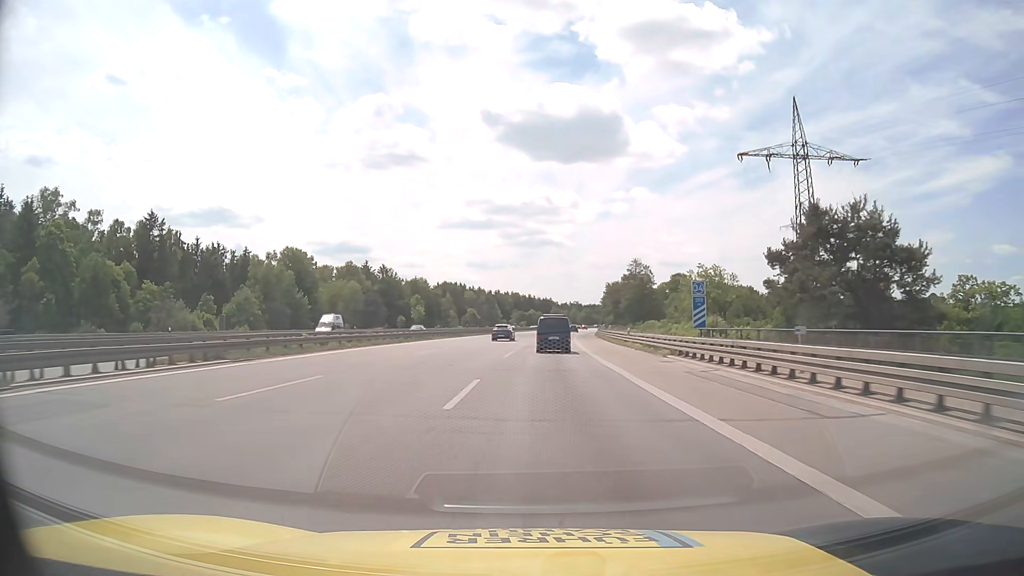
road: motorway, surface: asphalt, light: Day
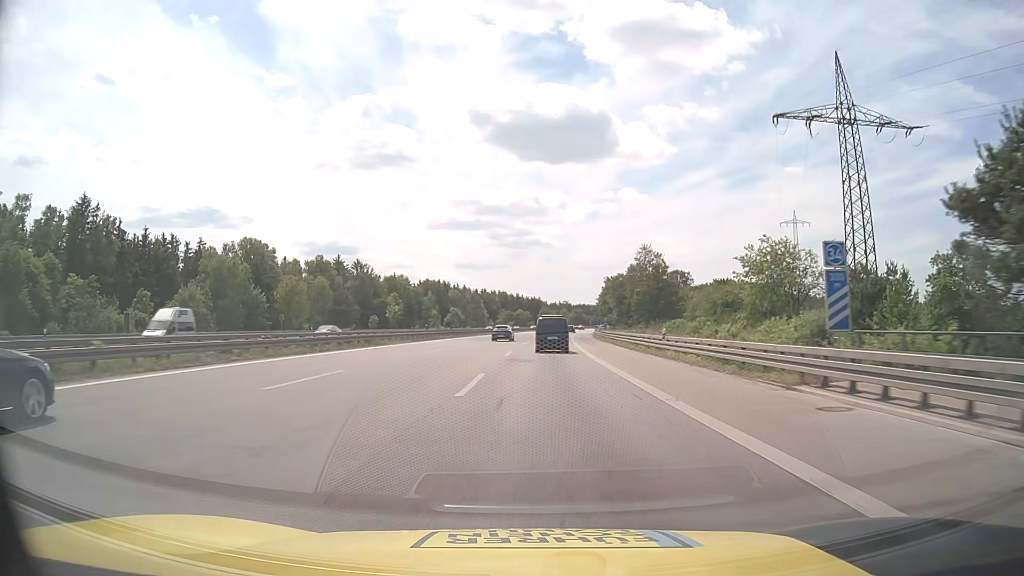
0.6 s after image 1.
(+0.1, +15.8) m; +1°
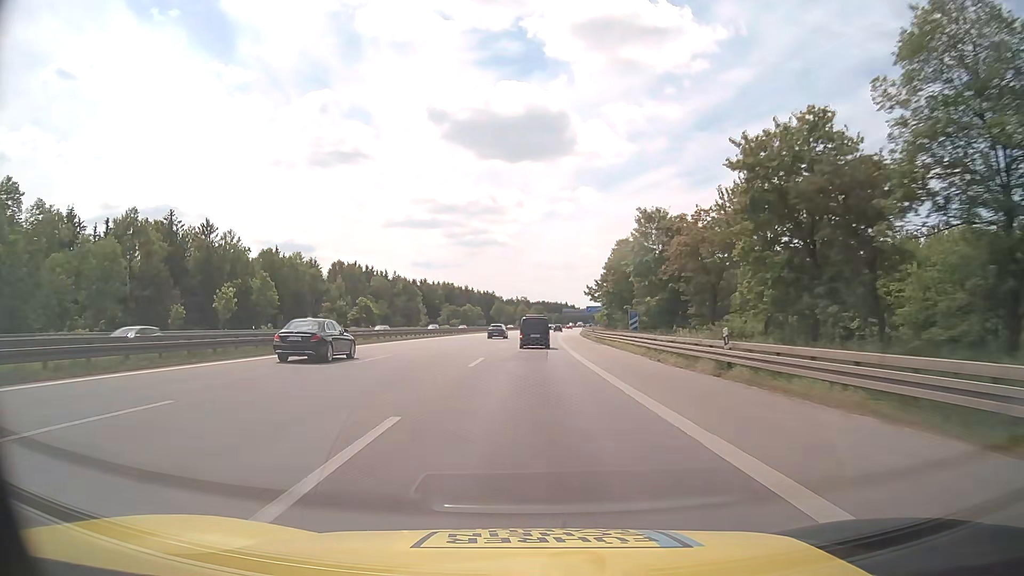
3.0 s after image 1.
(+2.1, +63.2) m; +4°
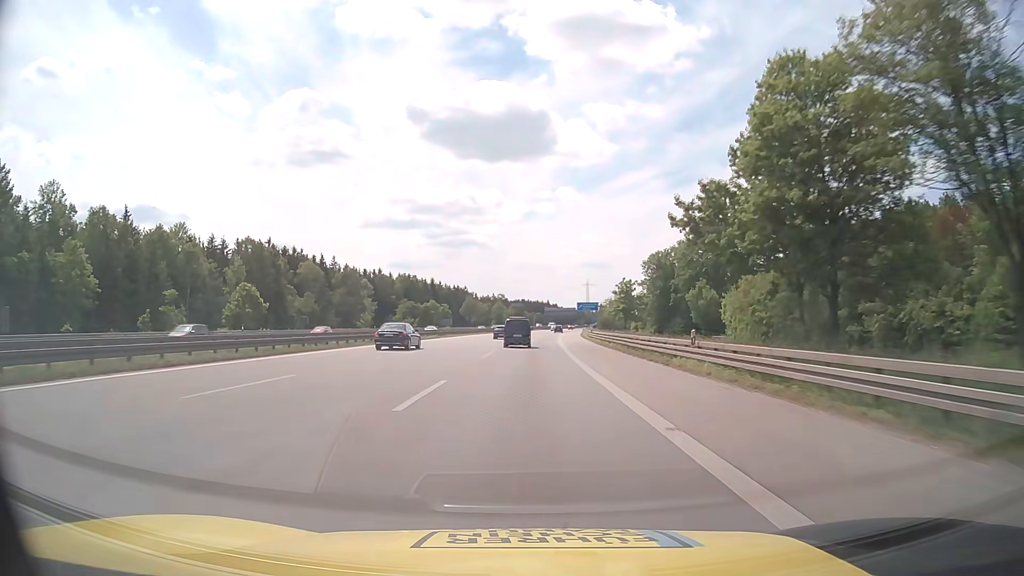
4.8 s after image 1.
(+0.8, +47.5) m; +2°
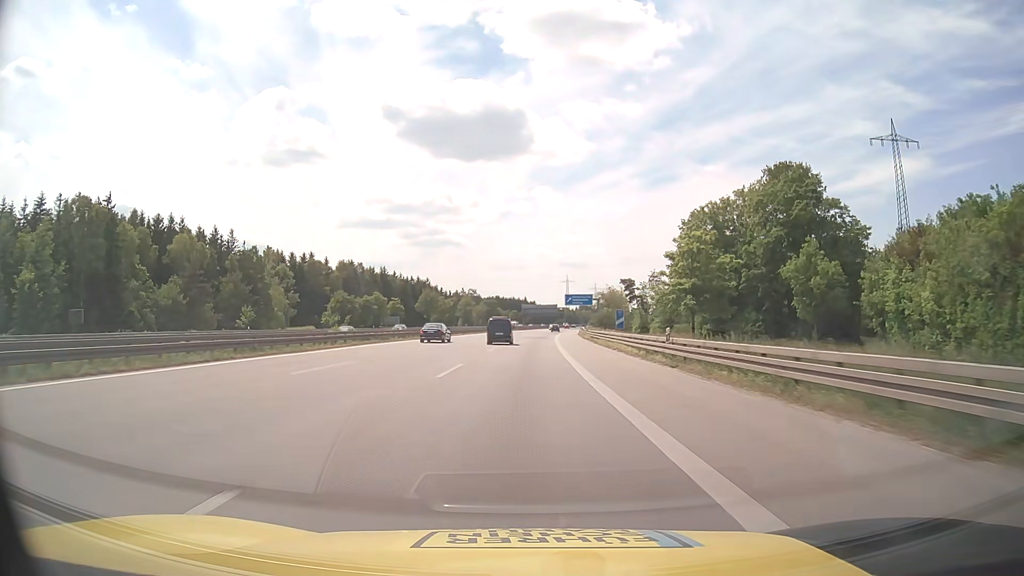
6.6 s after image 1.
(+0.9, +47.4) m; +2°
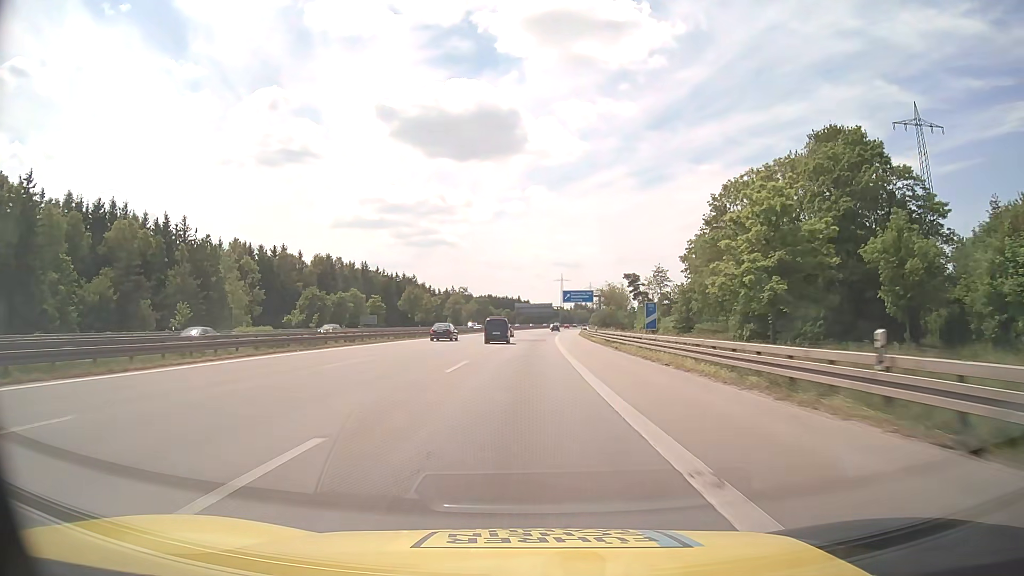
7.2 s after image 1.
(+0.1, +15.8) m; +1°
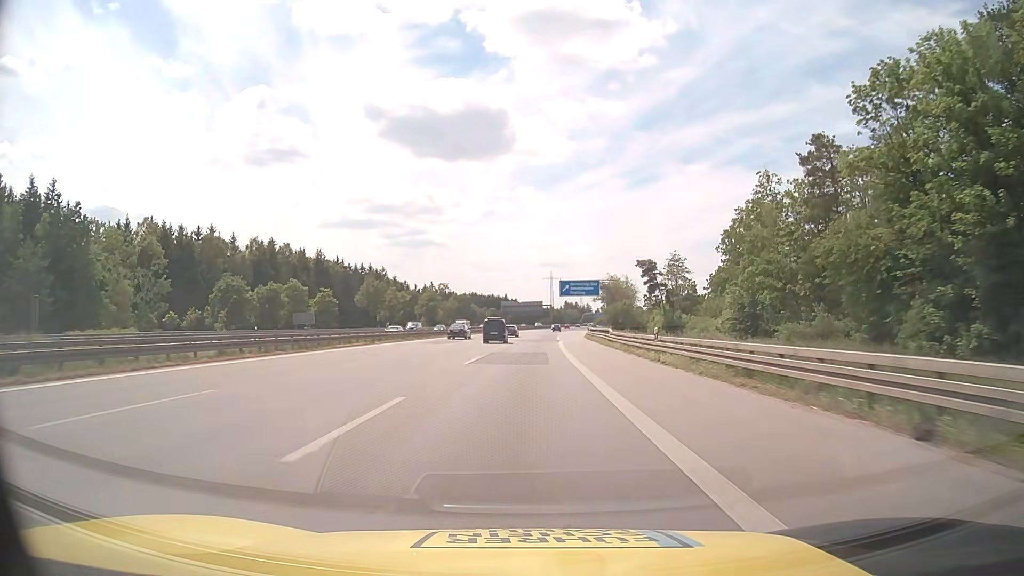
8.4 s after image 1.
(+0.2, +31.6) m; +1°
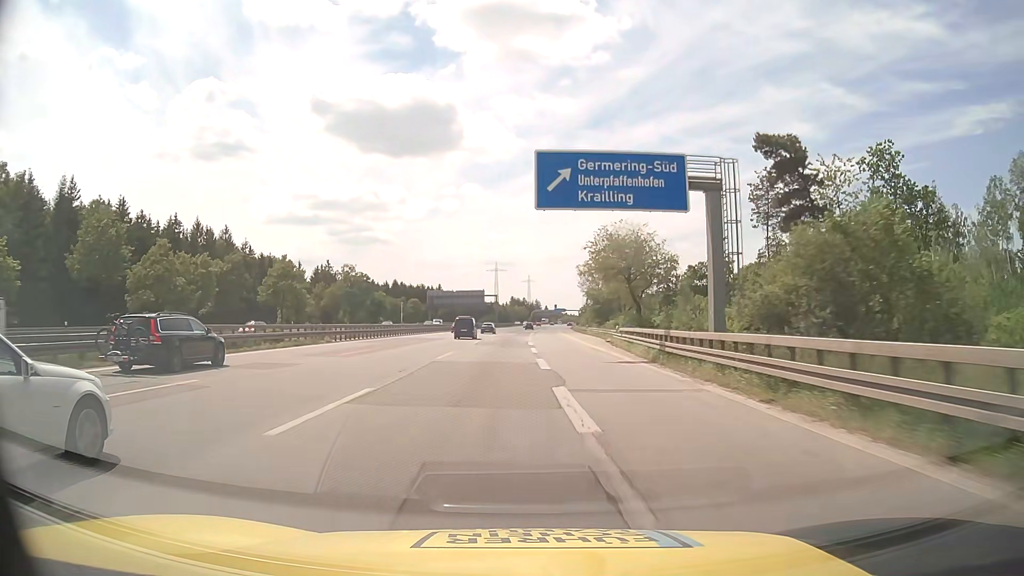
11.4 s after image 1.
(+2.4, +79.0) m; +5°
(0, +10) (0, +20) (0, +30) (+1, +40) (+1, +50) (+1, +60) (+2, +70) (+2, +80) (+2, +90) (+3, +100) m
